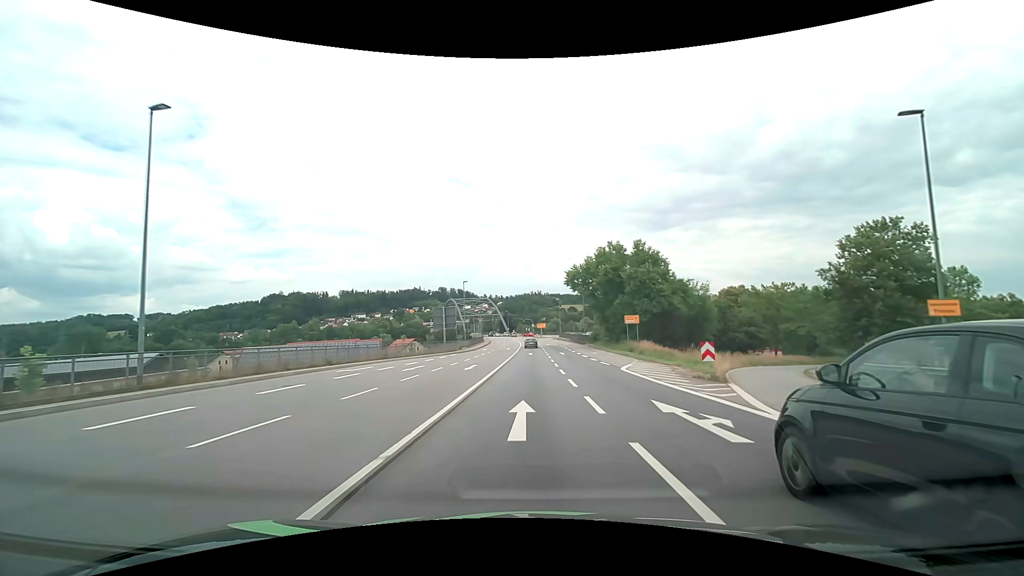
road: primary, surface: asphalt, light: Day
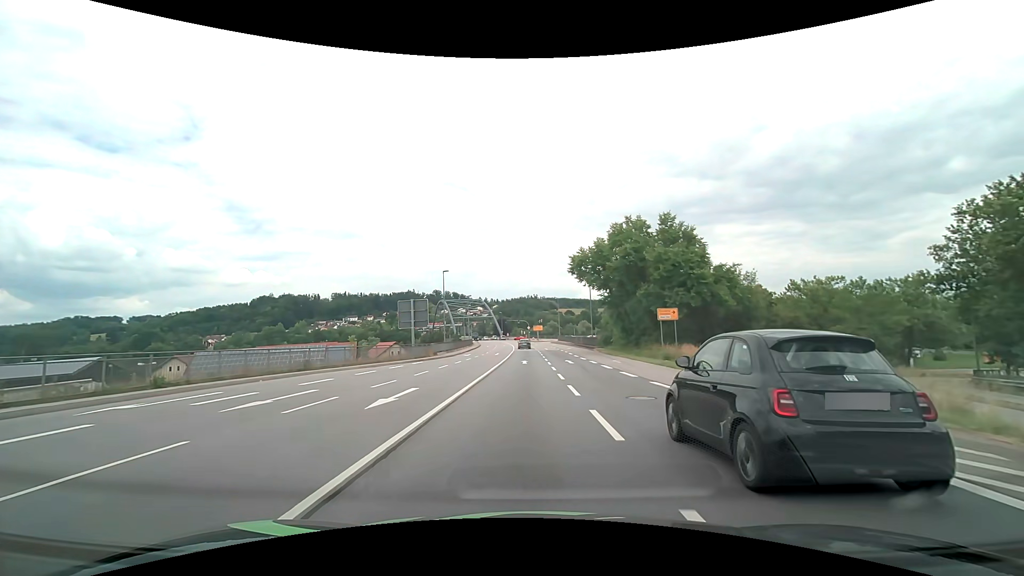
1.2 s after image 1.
(+0.1, +14.7) m; +1°
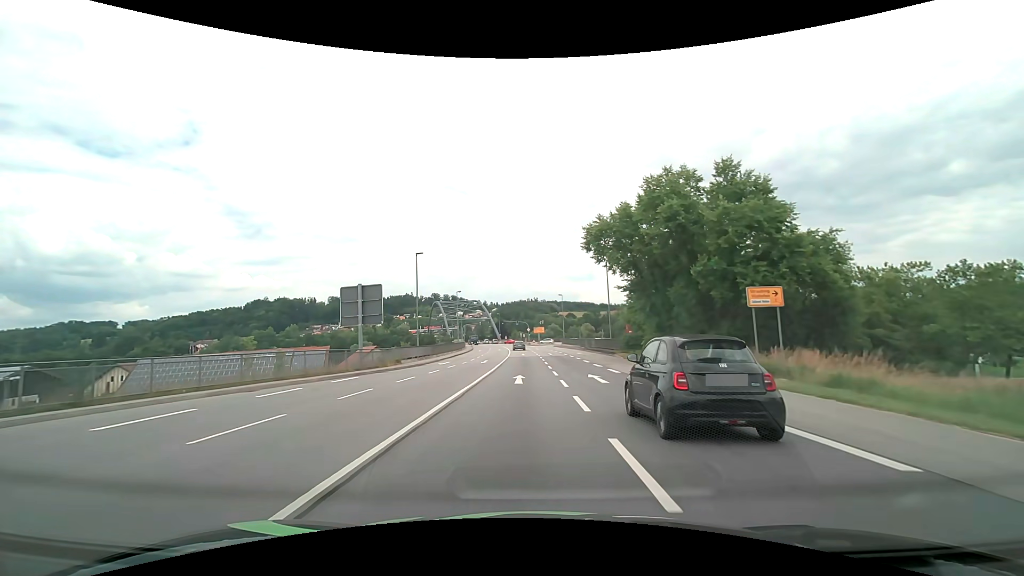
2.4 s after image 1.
(0.0, +14.9) m; 0°
